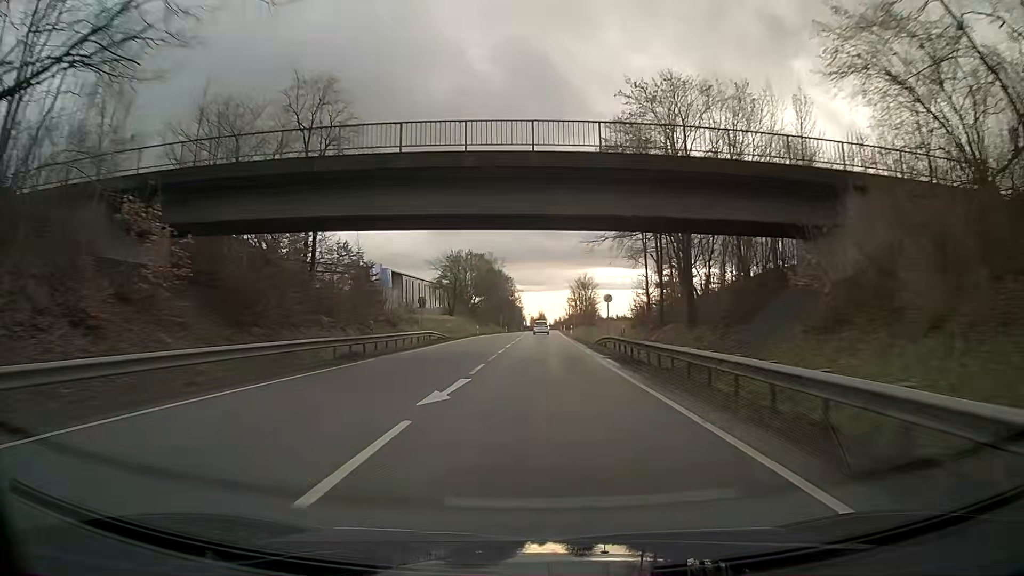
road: primary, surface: asphalt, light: Day
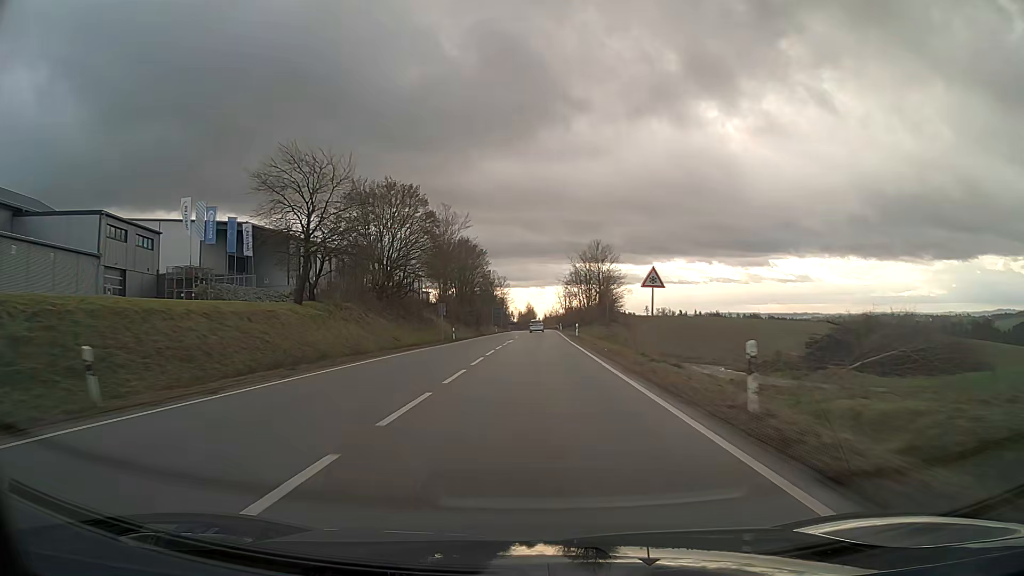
(+0.7, +62.9) m; +1°
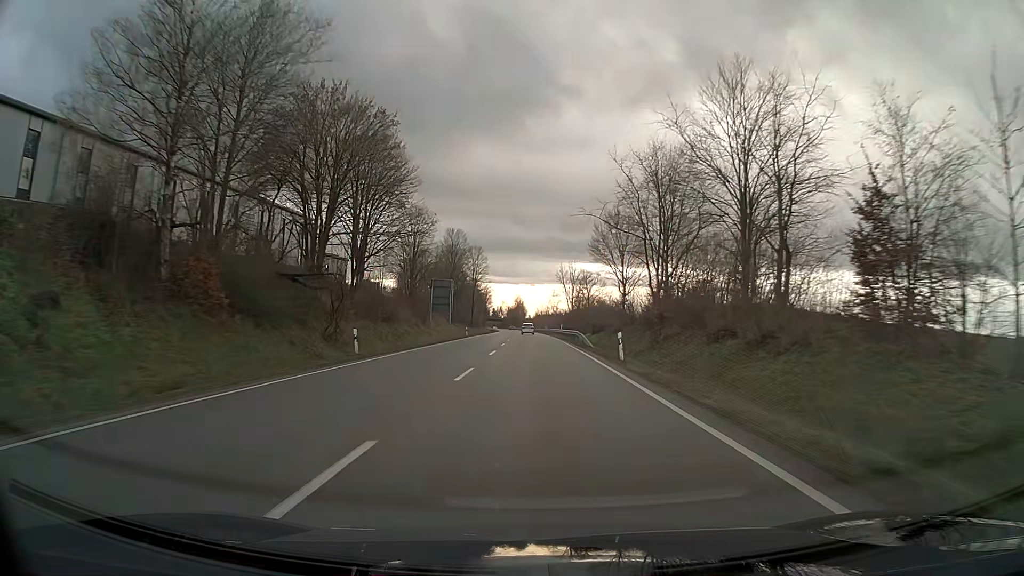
(+0.7, +77.7) m; +1°
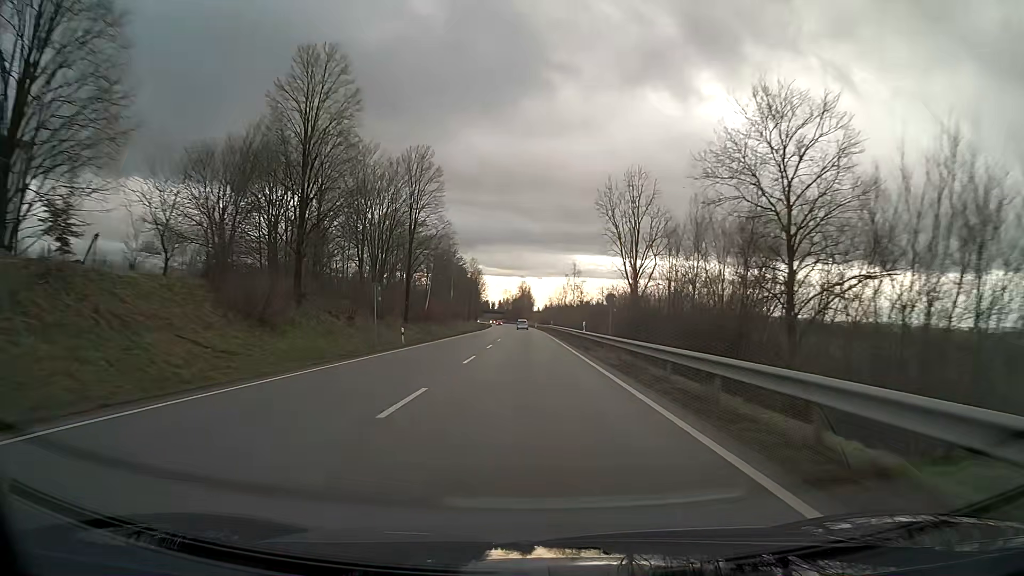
(-0.5, +77.8) m; -1°
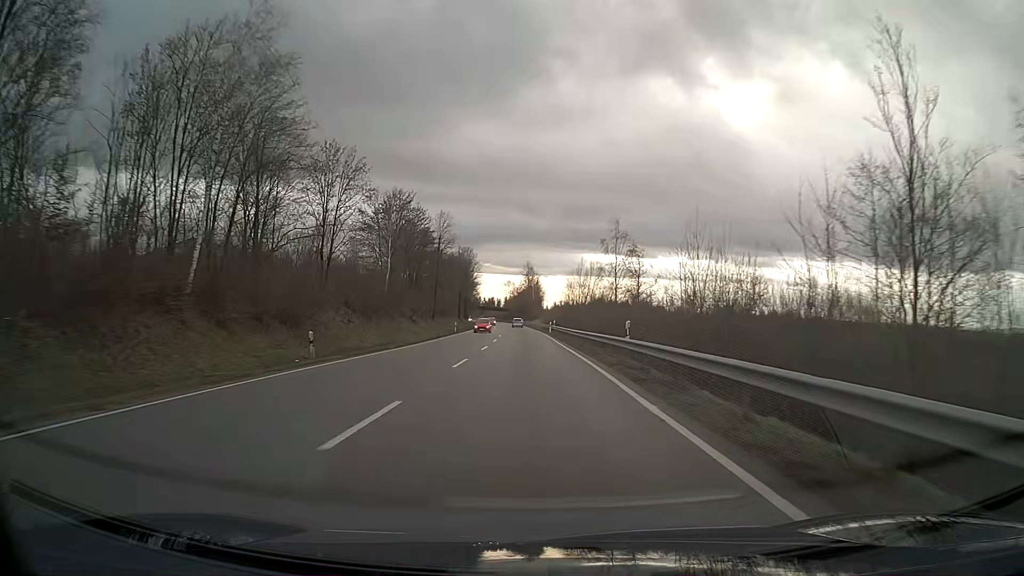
(-0.5, +62.2) m; -1°
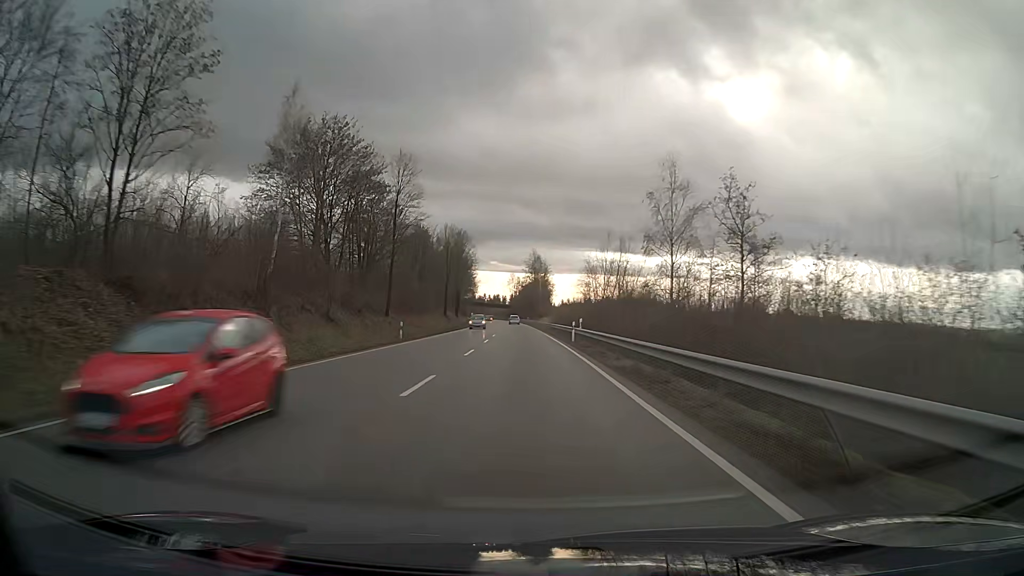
(-0.2, +31.2) m; -1°
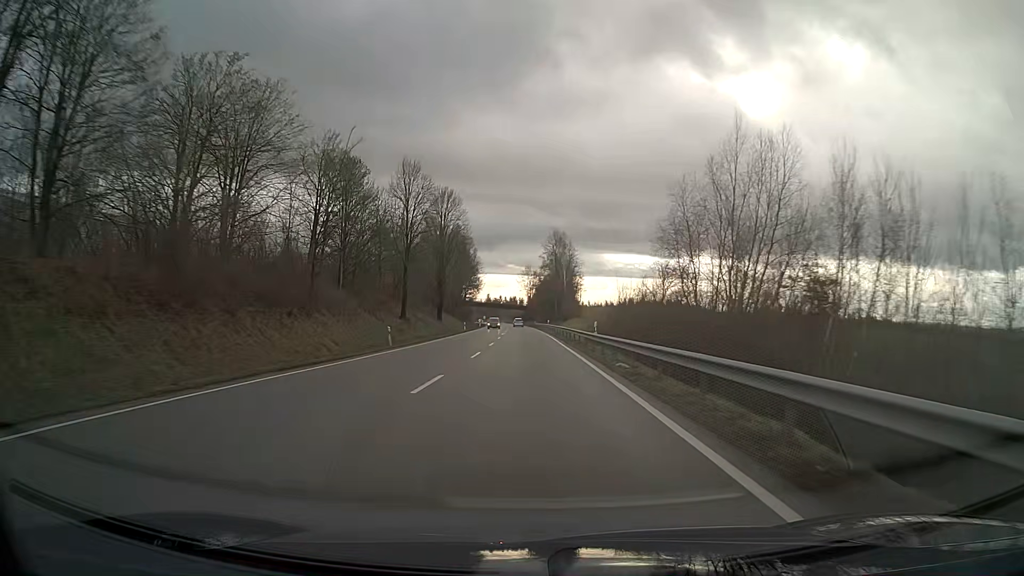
(-0.6, +47.1) m; -1°
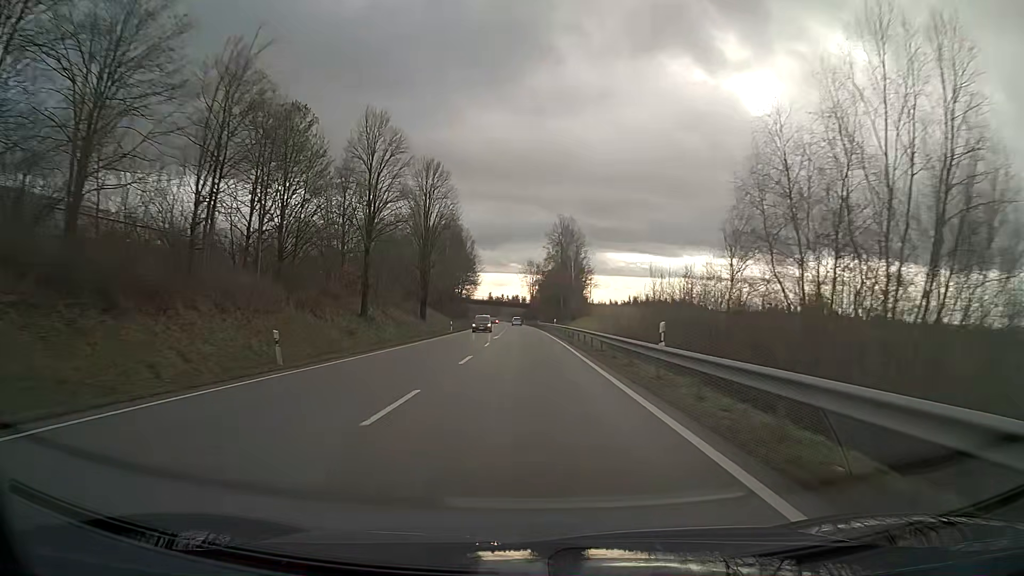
(0.0, +15.7) m; 0°
(0, +10) (0, +20) (0, +30) (0, +40) (0, +50) (-1, +60) (-1, +70) (-1, +80) (-1, +90) (-2, +100) m
